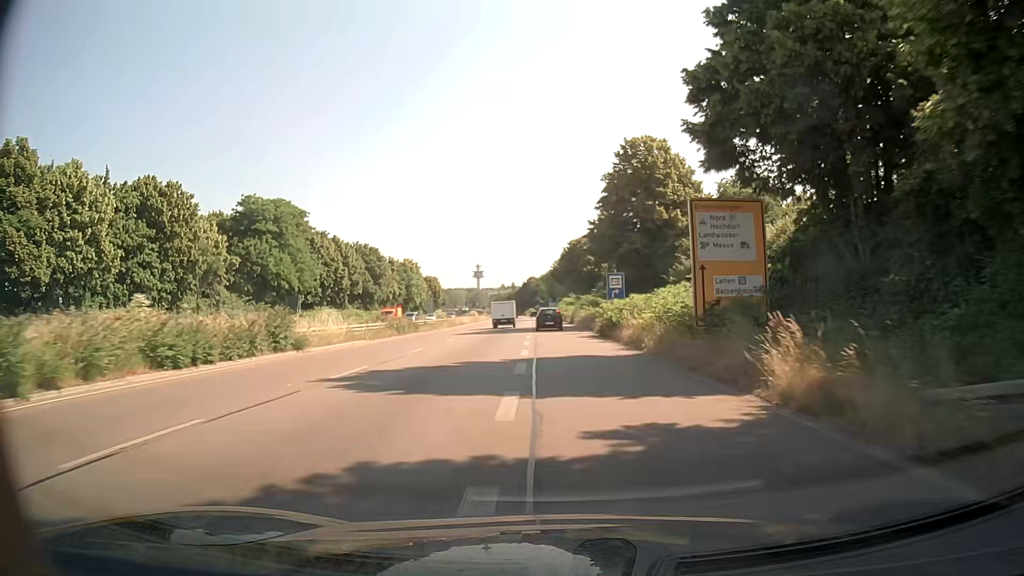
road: trunk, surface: asphalt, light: Day
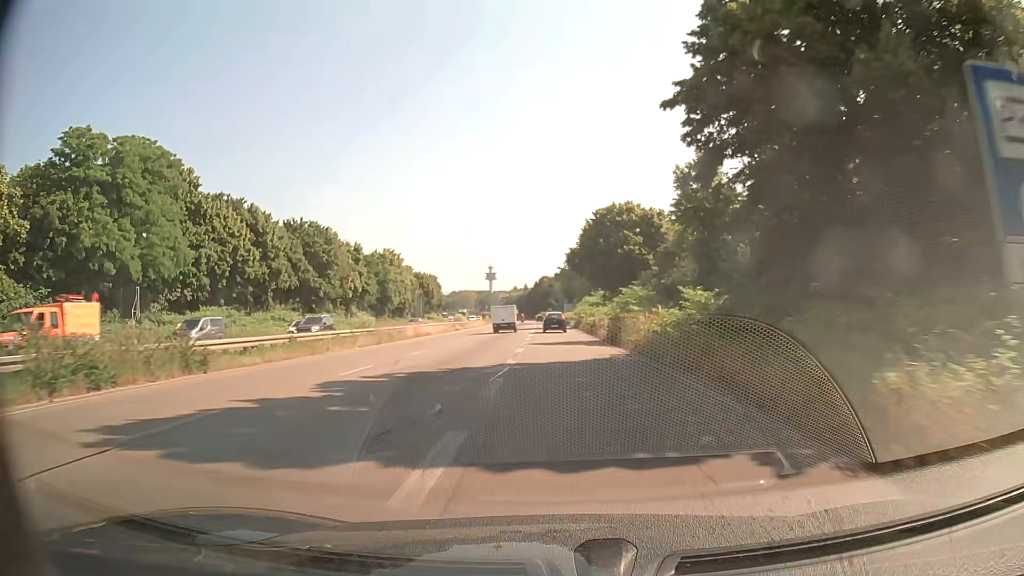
(-0.5, +34.2) m; -1°
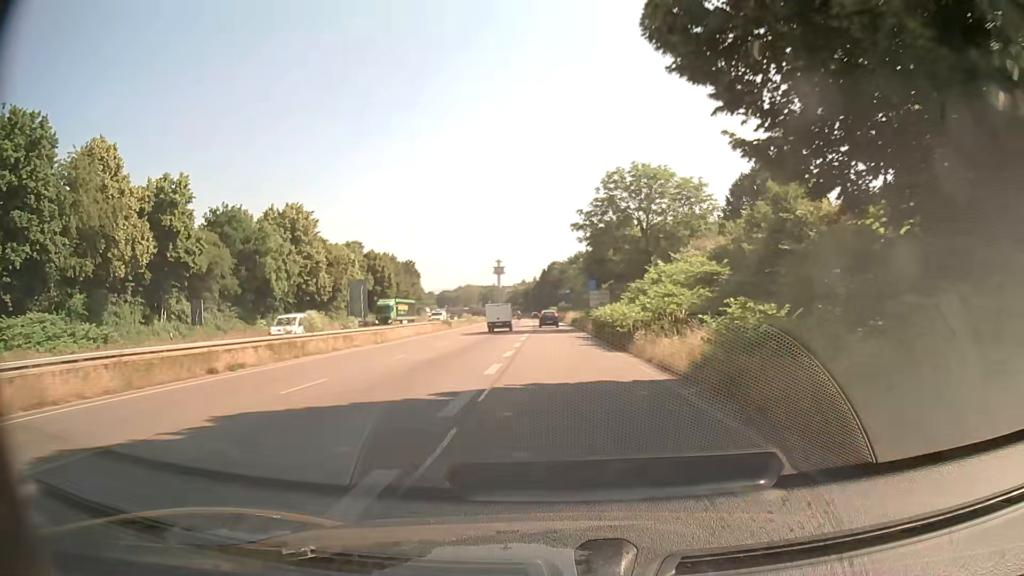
(-0.6, +56.8) m; -1°
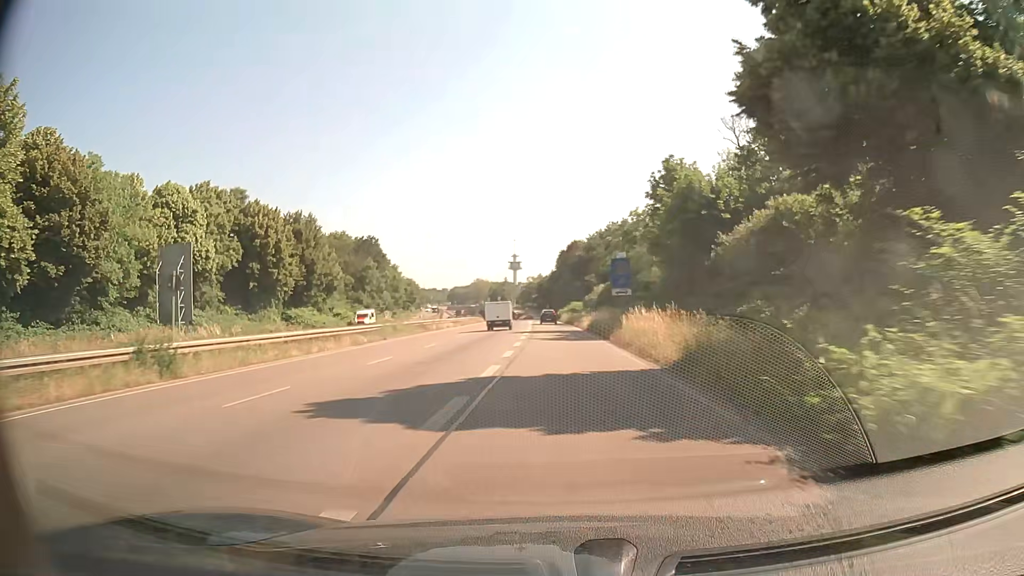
(-0.7, +56.3) m; -1°
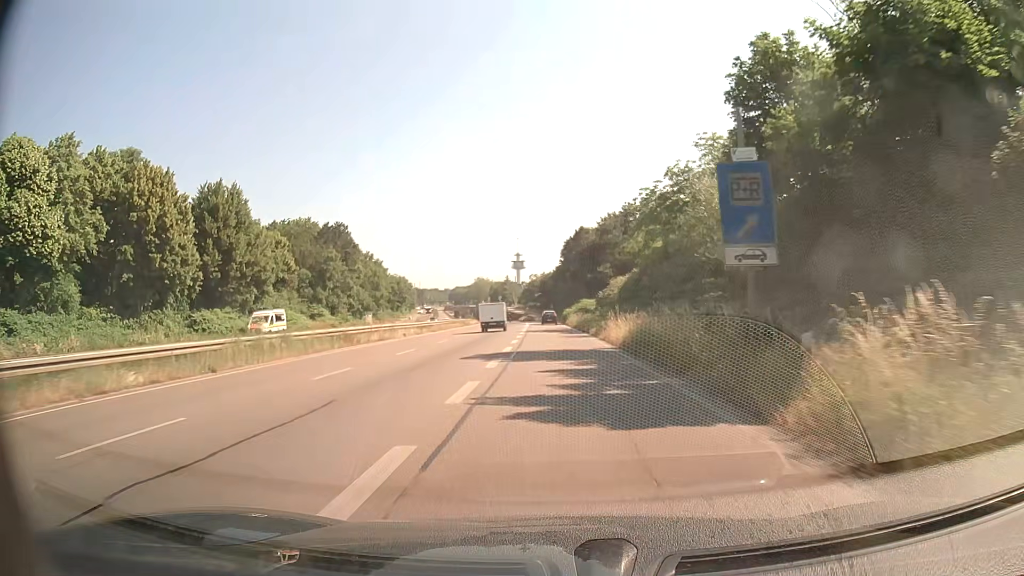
(-0.1, +22.2) m; 0°
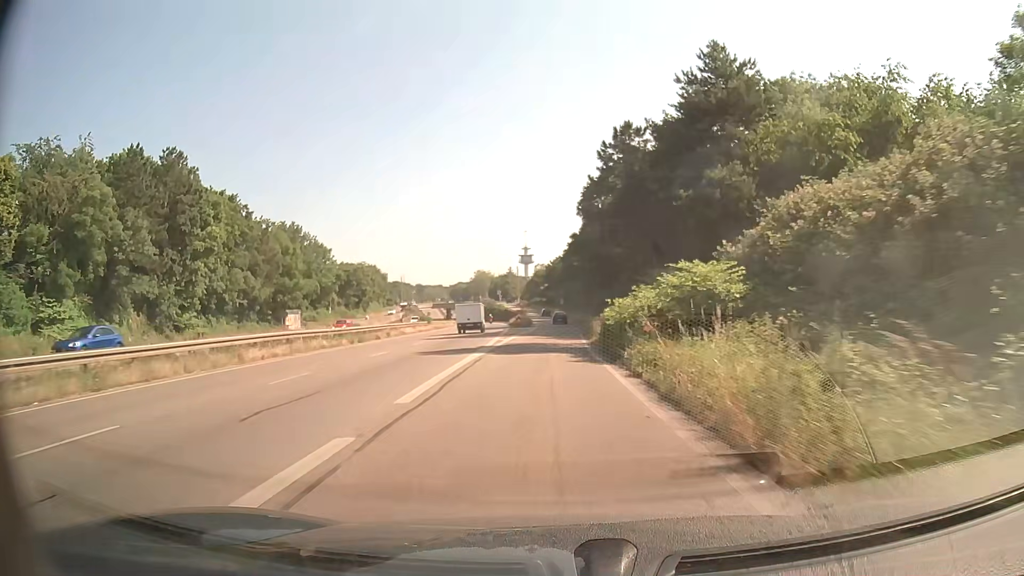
(-0.6, +54.6) m; -1°
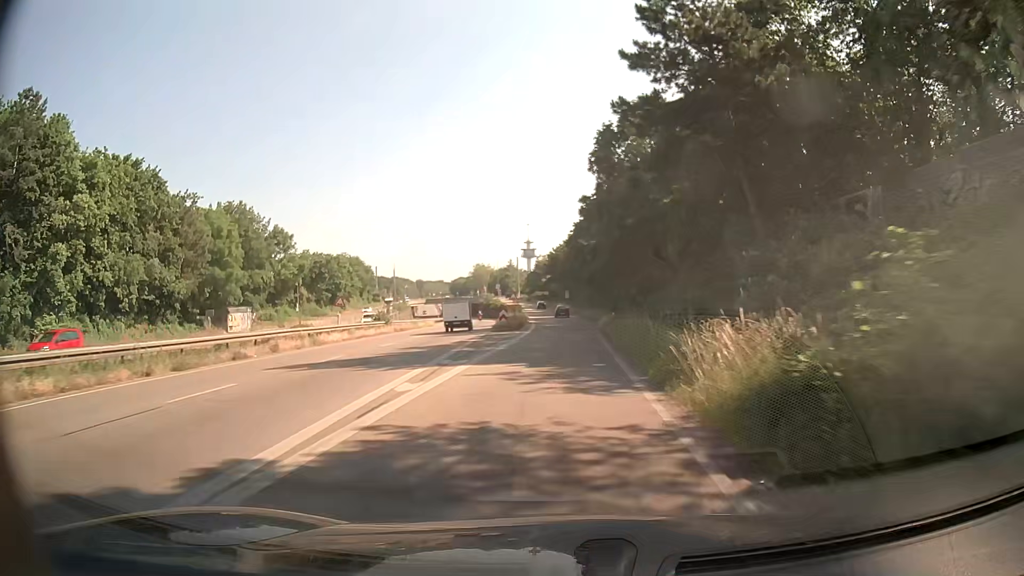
(0.0, +21.5) m; 0°
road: trunk_link
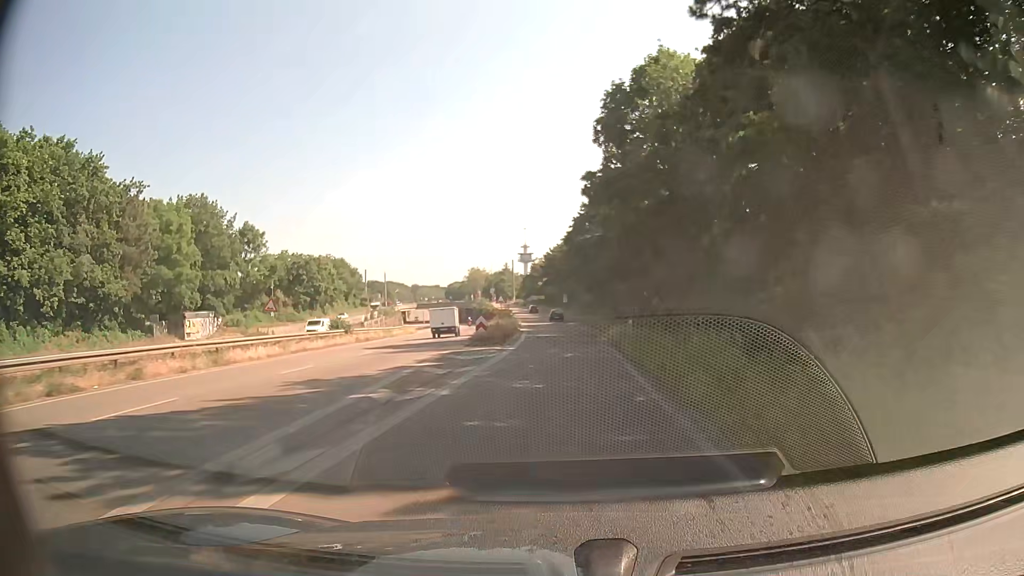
(0.0, +10.7) m; 0°
(0, +10) (0, +20) (0, +30) (0, +40) (0, +50) (-1, +60) (-1, +70) (-2, +80) (-3, +90) (-4, +100) m
